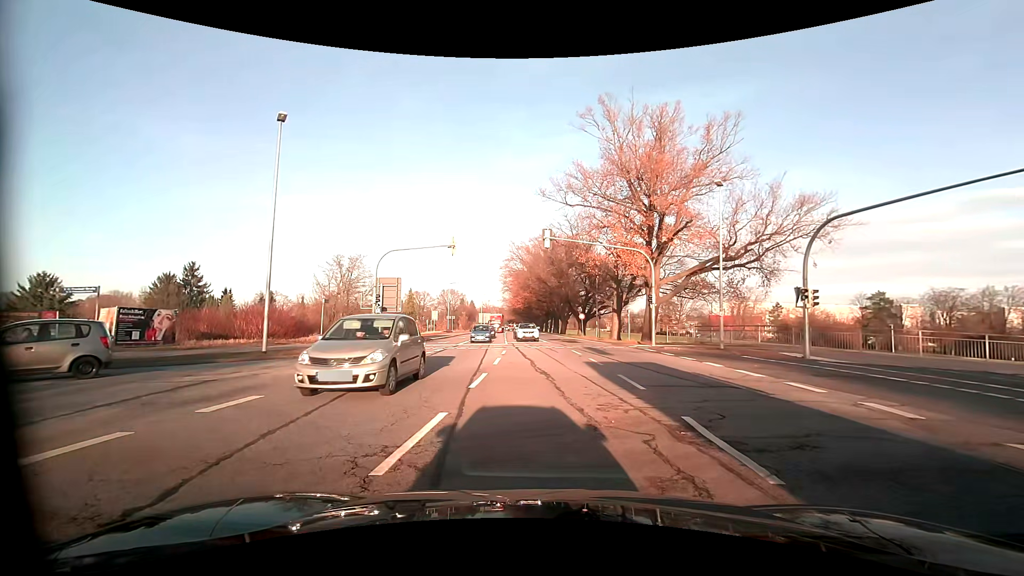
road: primary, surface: asphalt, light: Day
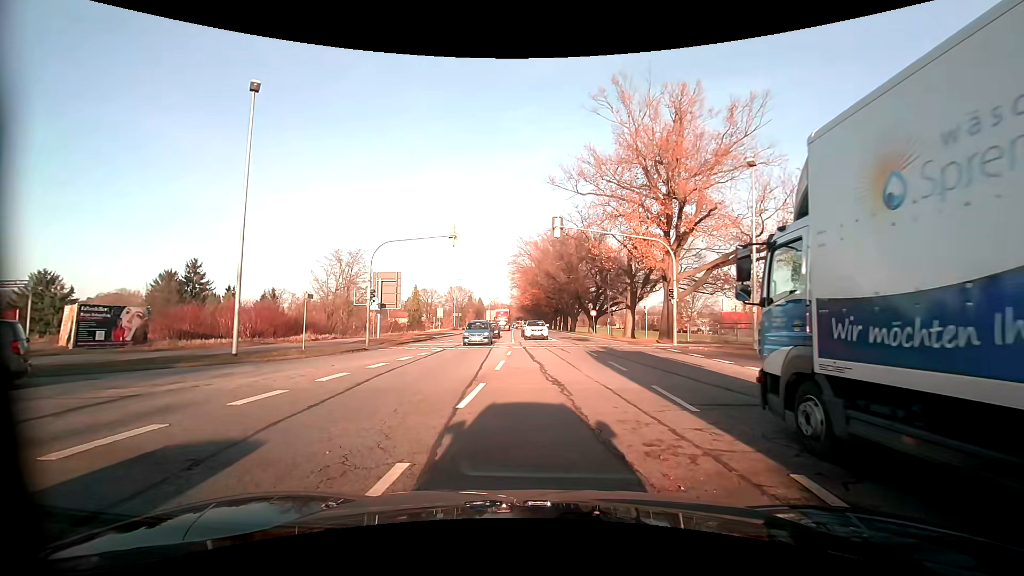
(0.0, +2.6) m; -1°
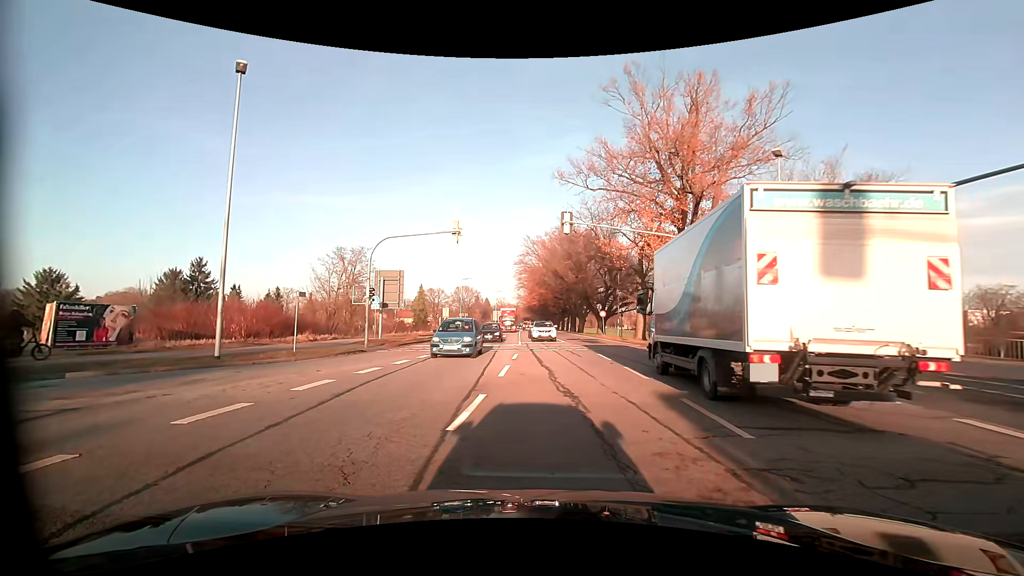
(0.0, +1.4) m; 0°
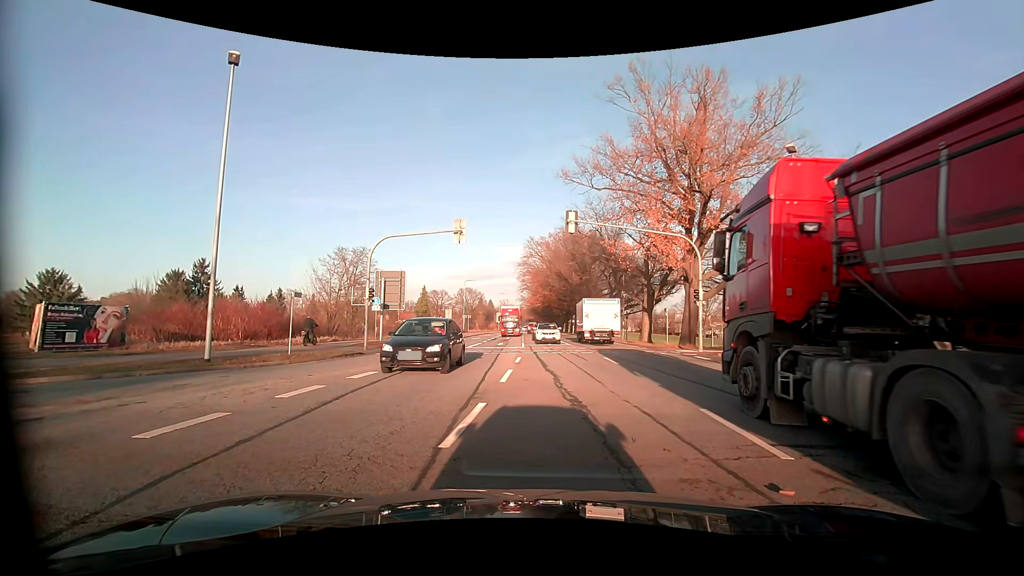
(0.0, +0.8) m; 0°
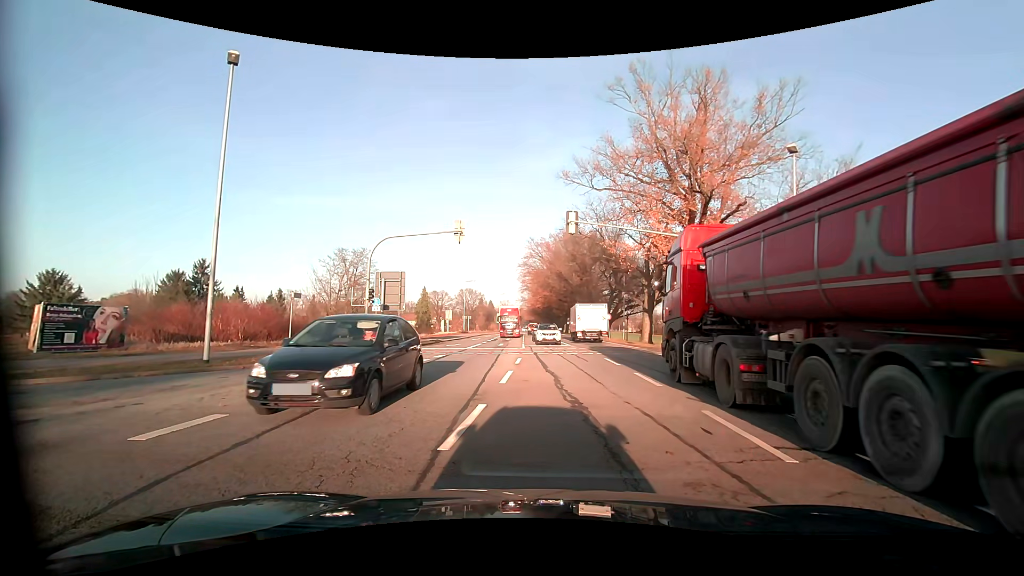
(0.0, +0.1) m; 0°
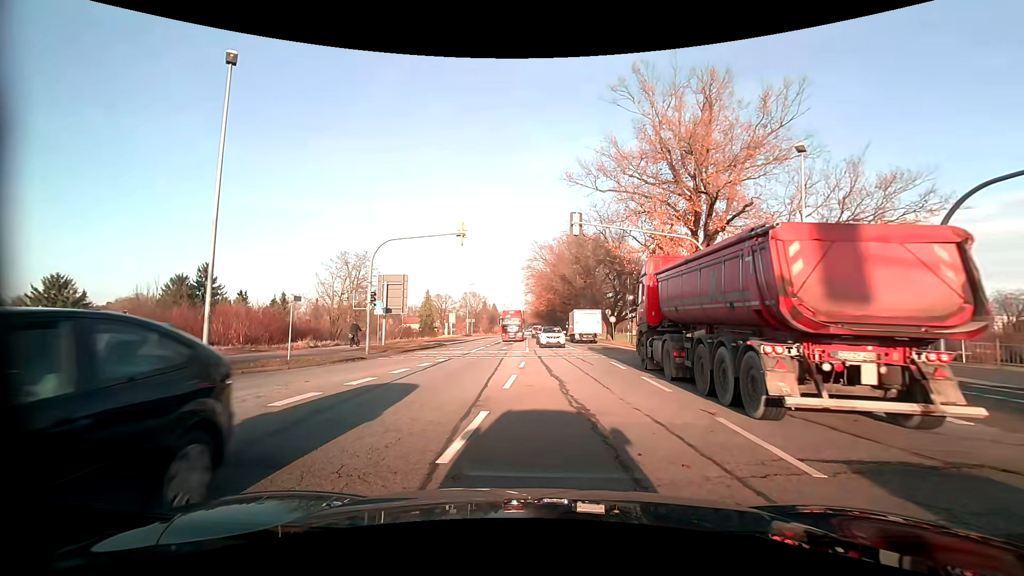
(0.0, +0.5) m; 0°
